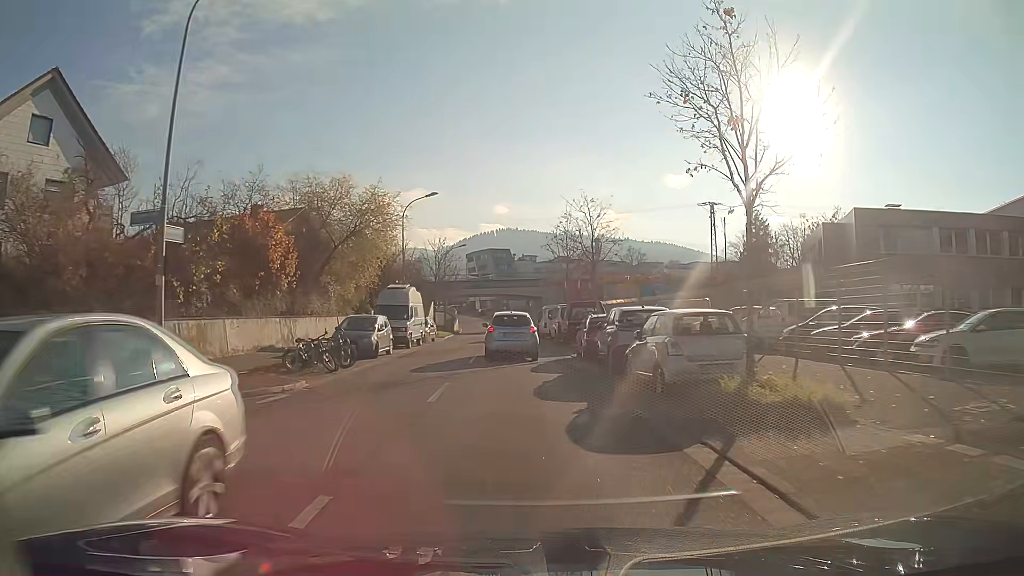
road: secondary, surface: asphalt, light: Day
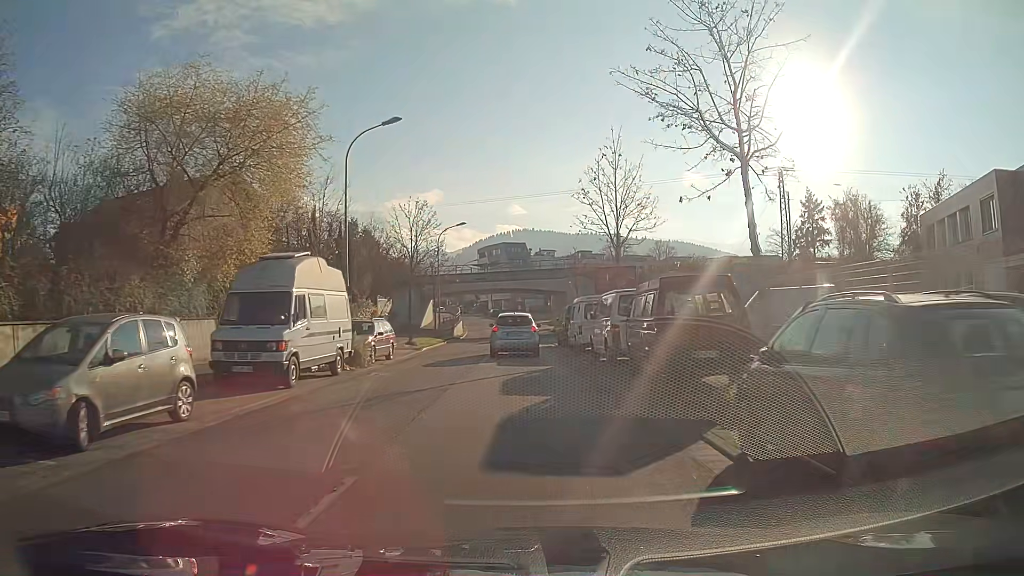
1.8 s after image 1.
(-0.2, +17.5) m; -1°
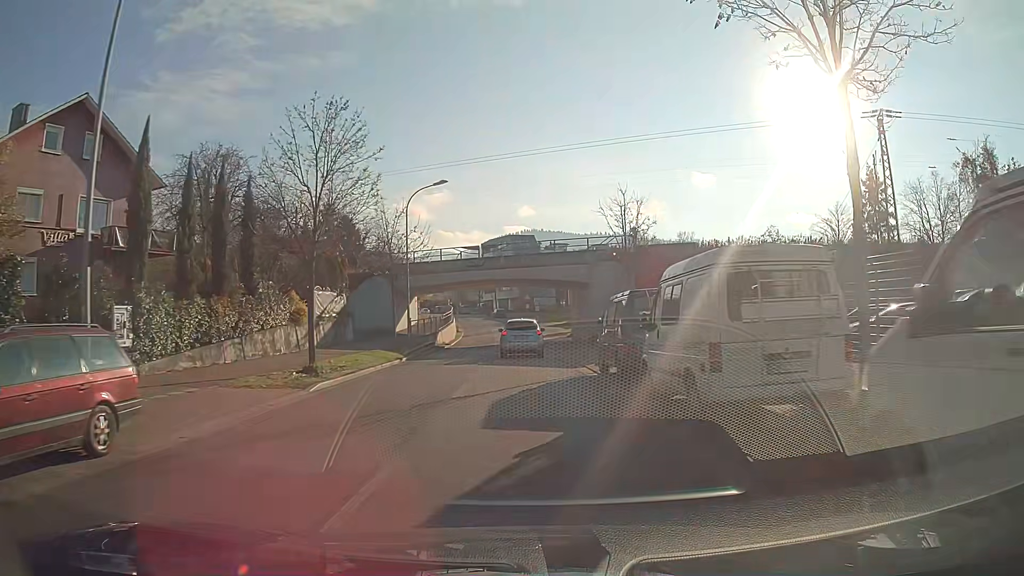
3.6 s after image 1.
(-0.1, +17.7) m; -1°
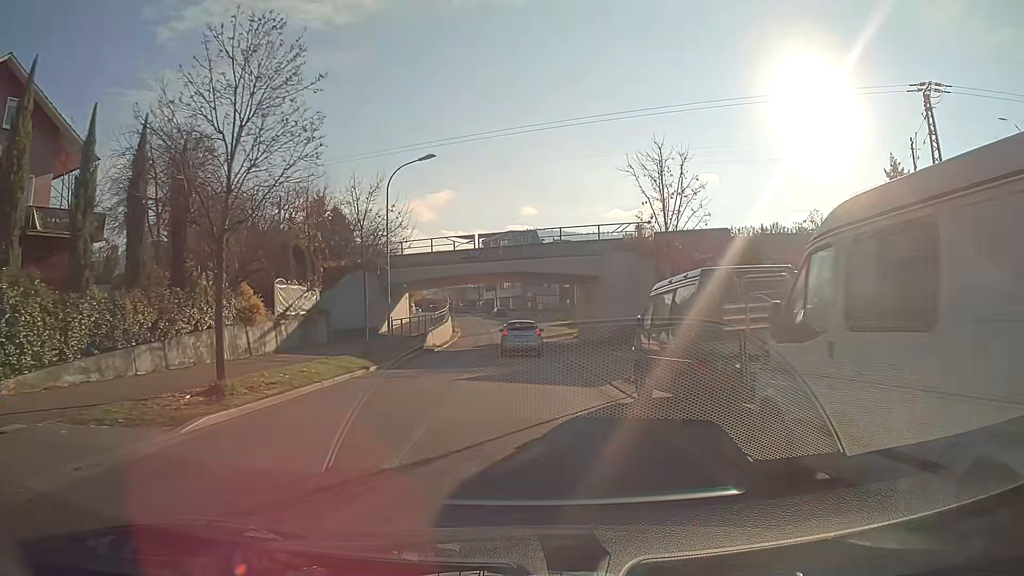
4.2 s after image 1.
(0.0, +5.9) m; 0°
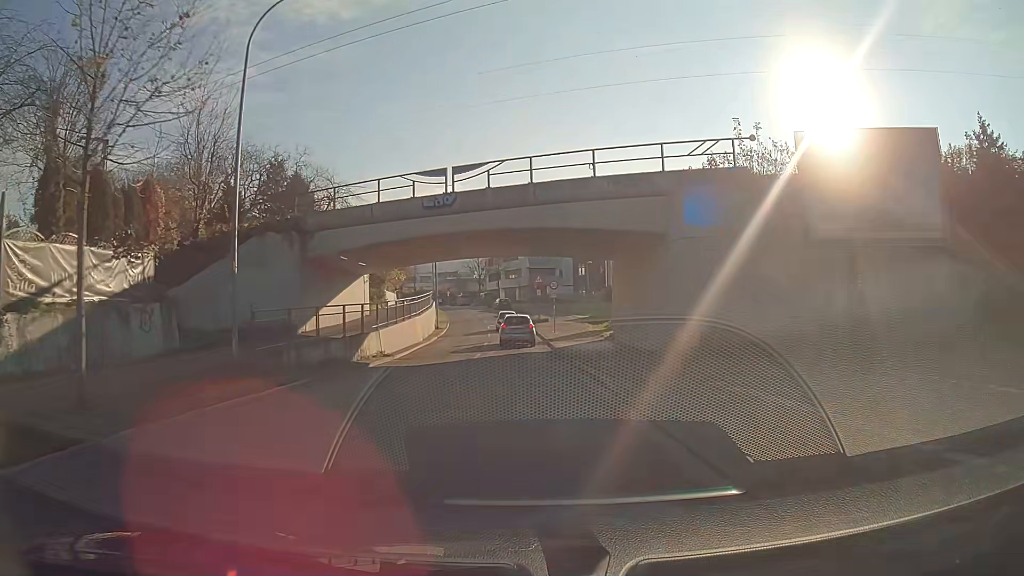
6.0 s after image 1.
(-0.1, +17.9) m; -1°
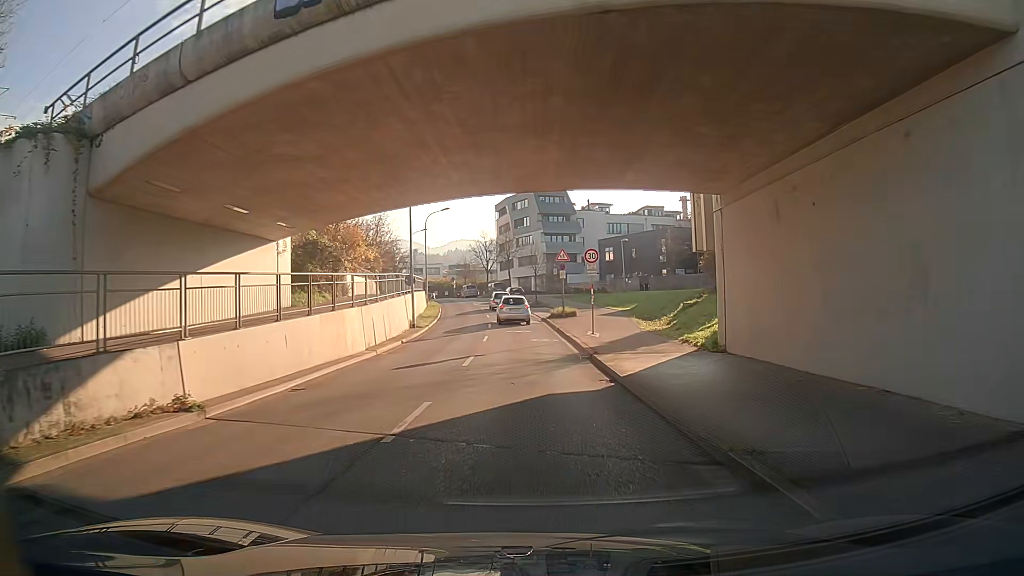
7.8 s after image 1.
(-0.2, +17.1) m; -1°
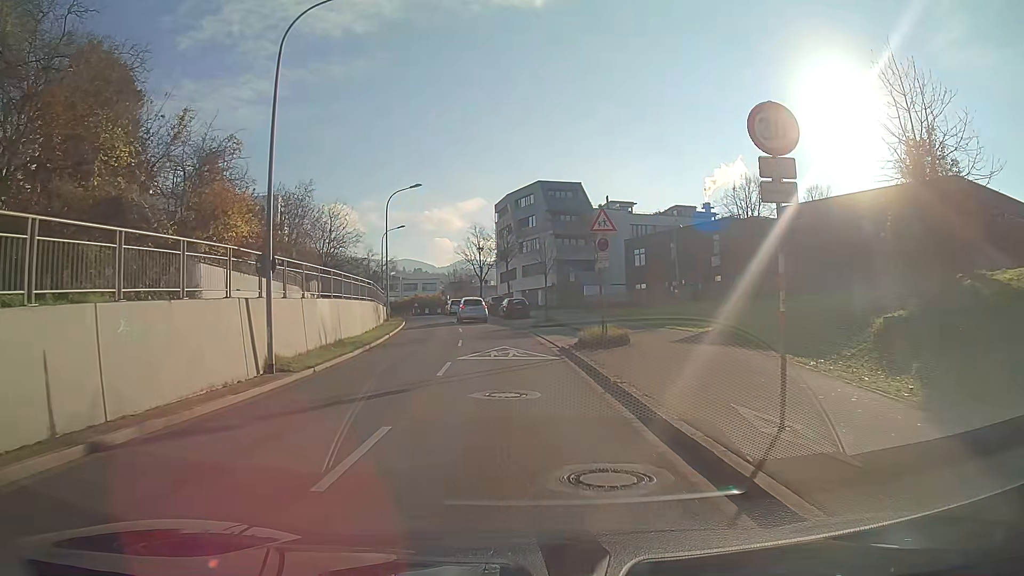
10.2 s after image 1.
(-0.4, +20.2) m; 0°
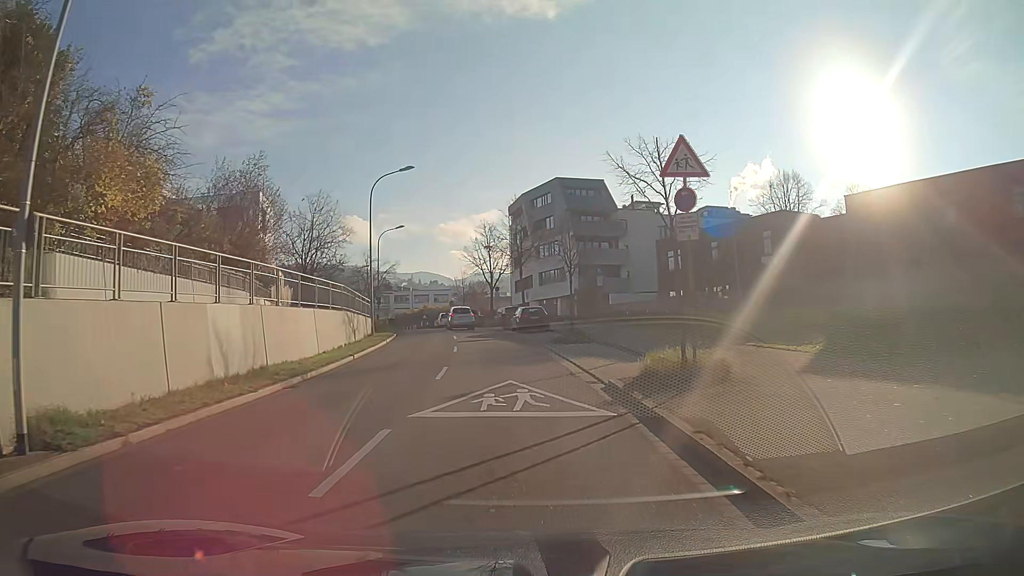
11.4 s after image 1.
(-0.1, +9.1) m; -1°
